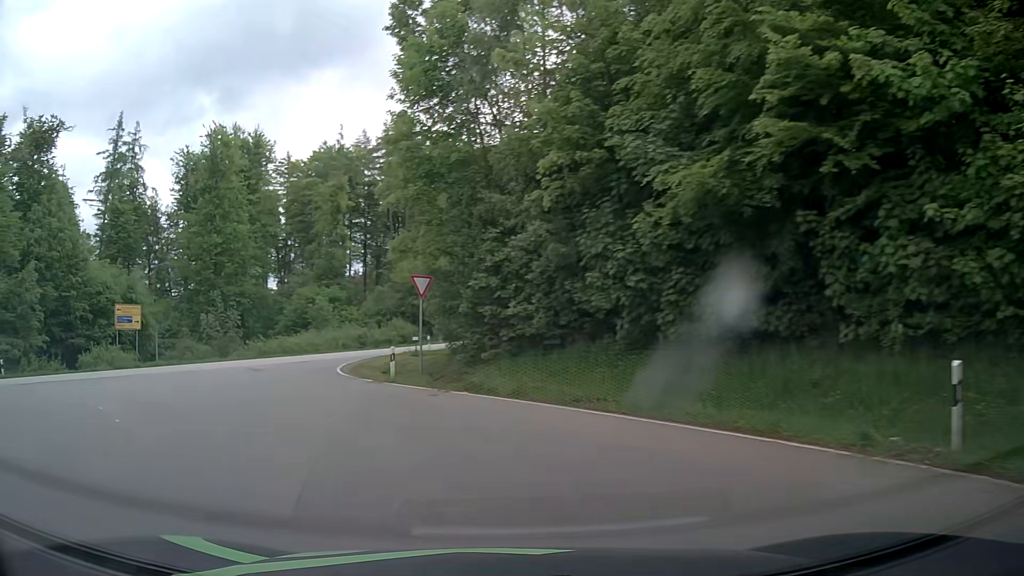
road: tertiary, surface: asphalt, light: Day
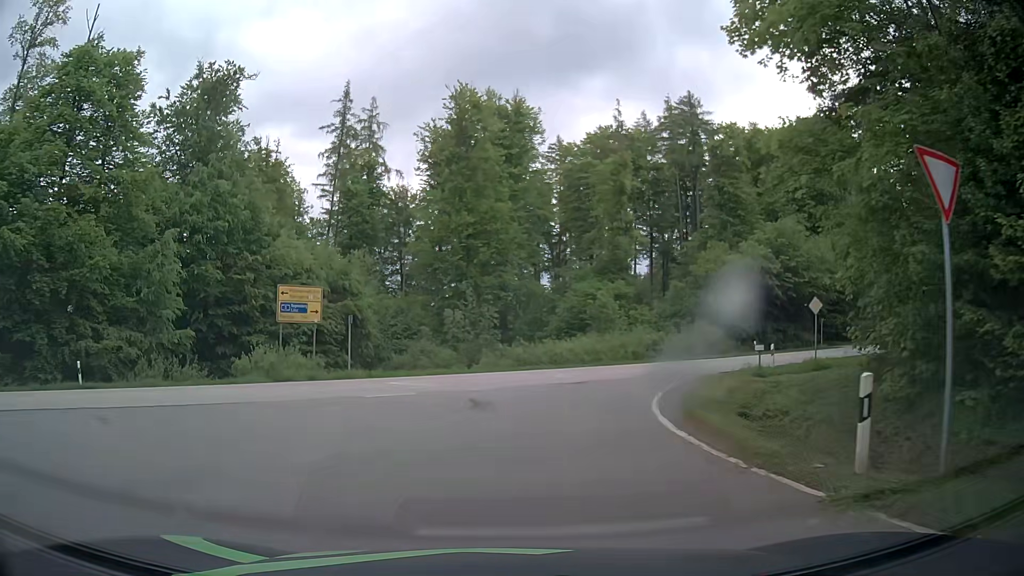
(-3.8, +14.5) m; -24°
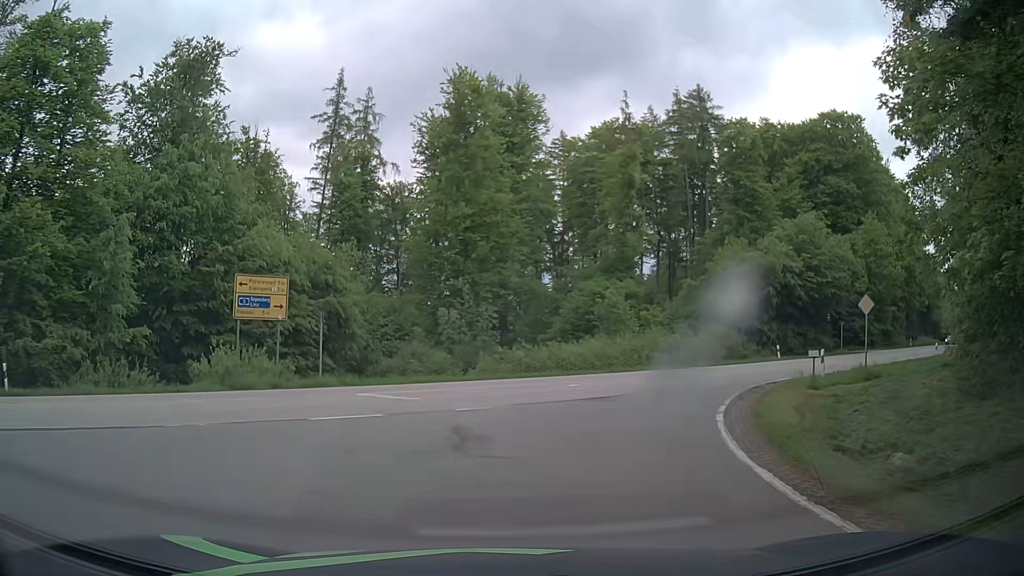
(0.0, +4.6) m; 0°
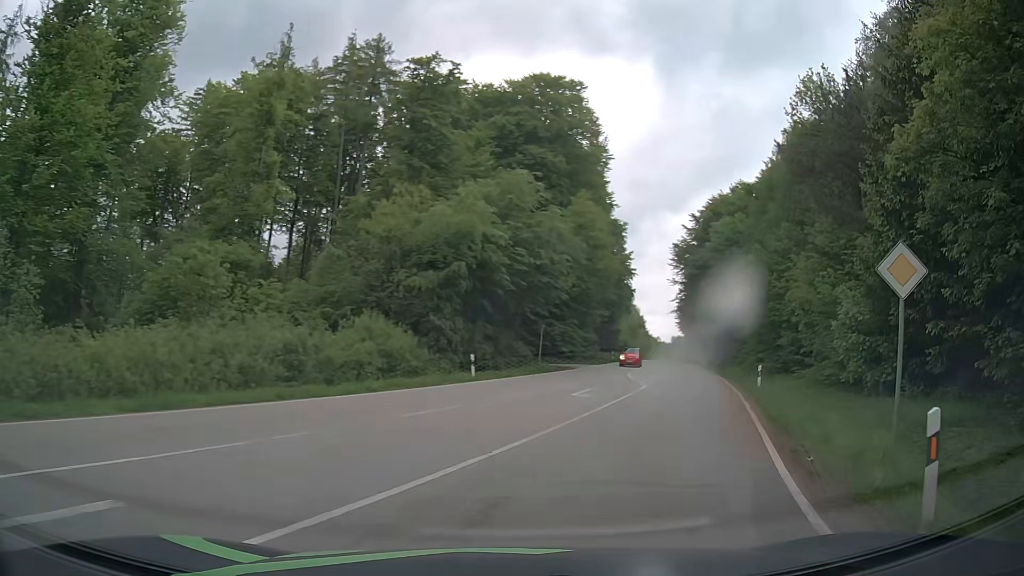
(+4.2, +19.3) m; +31°
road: secondary
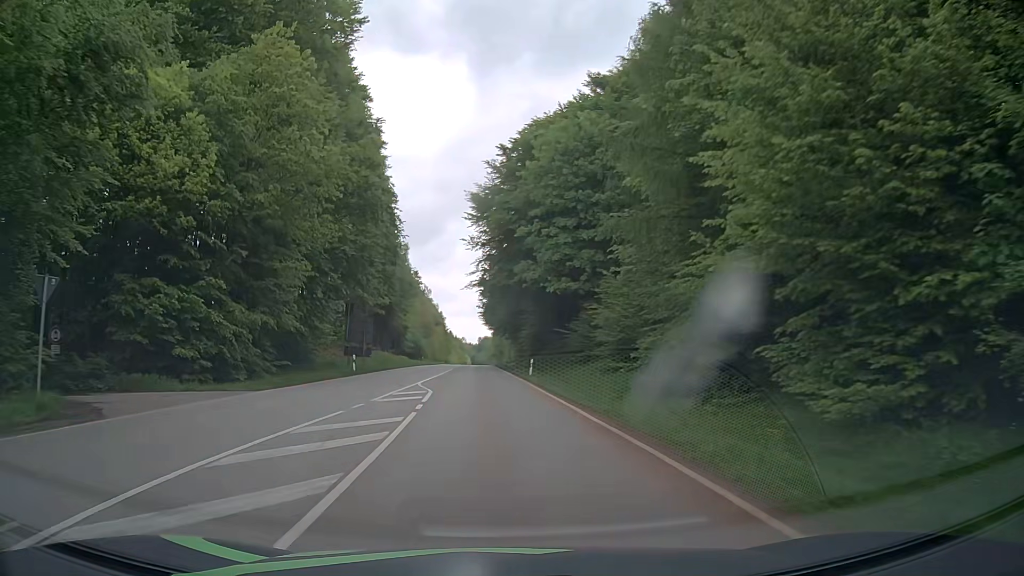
(+9.3, +34.8) m; +17°
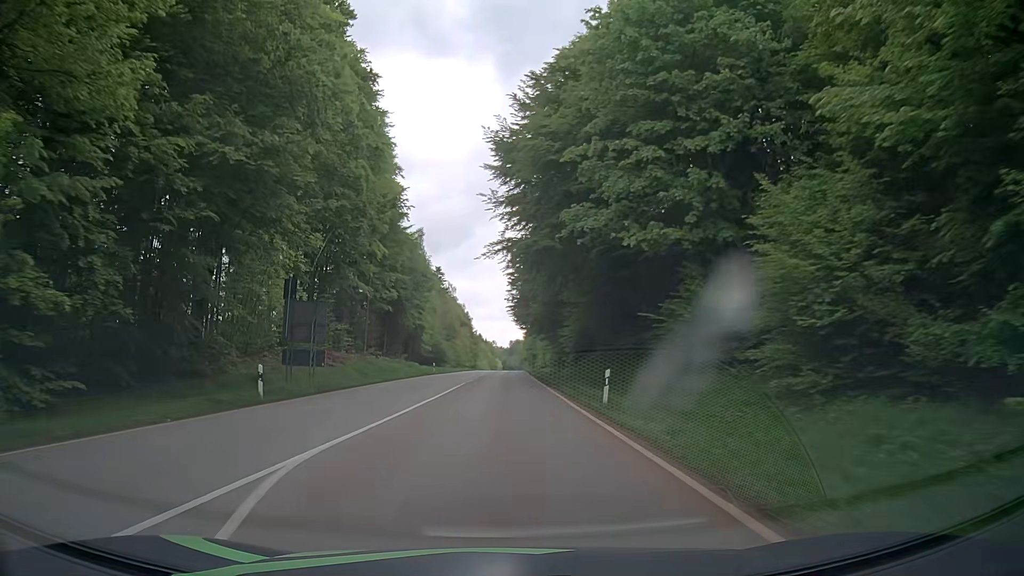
(-0.4, +19.5) m; -2°
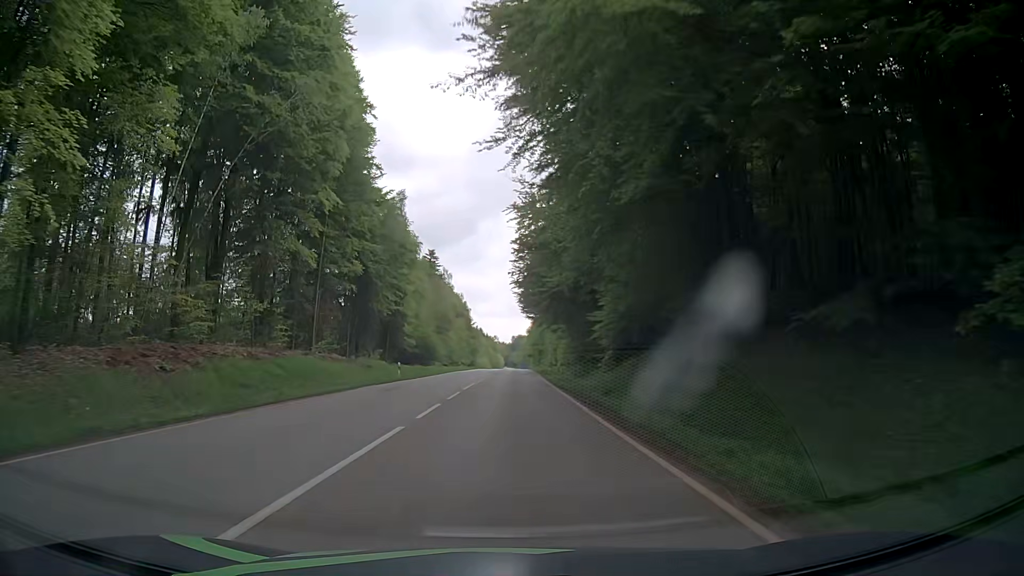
(-0.3, +22.3) m; -1°
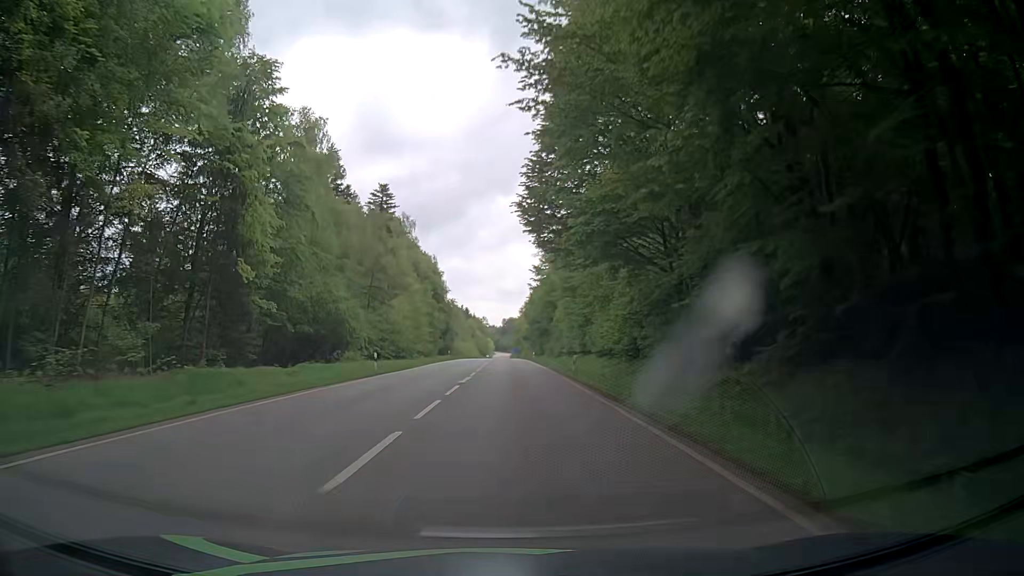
(+0.4, +50.4) m; +1°
(0, +10) (0, +20) (0, +30) (0, +40) (0, +50) (0, +60) (0, +70) (0, +80) (0, +90) (0, +100) m
